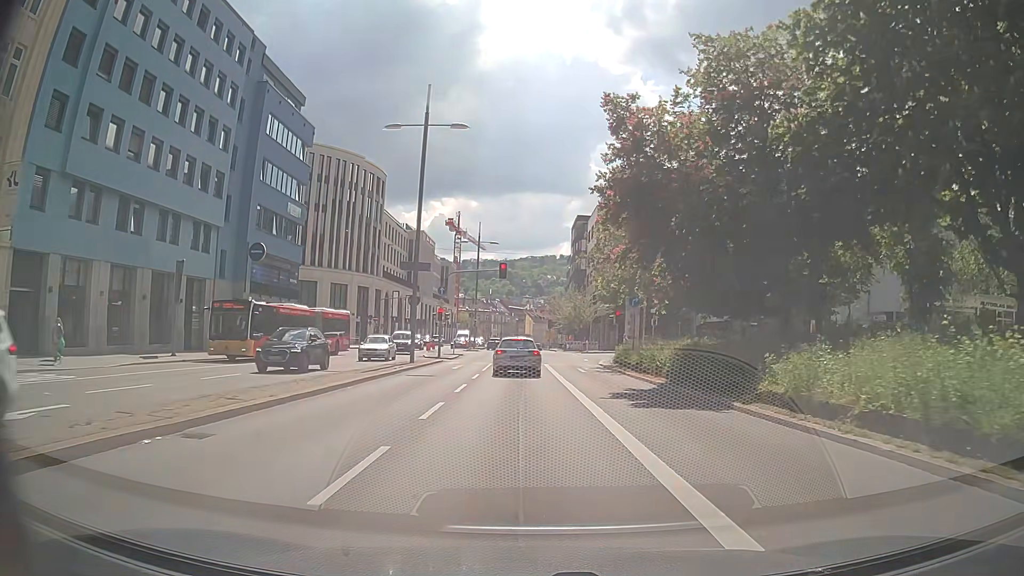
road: primary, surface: asphalt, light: Day
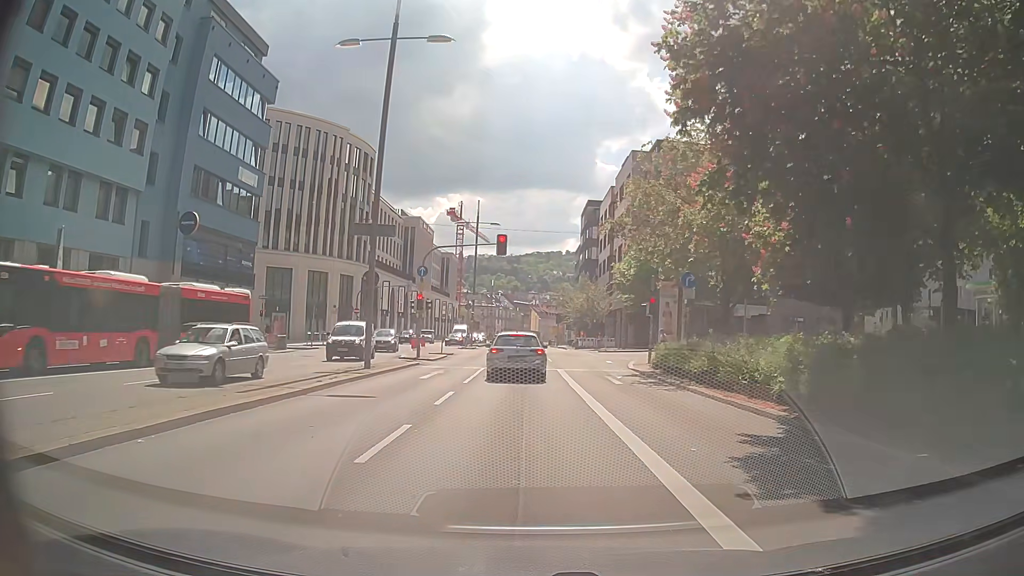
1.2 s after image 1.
(-0.2, +10.1) m; -2°
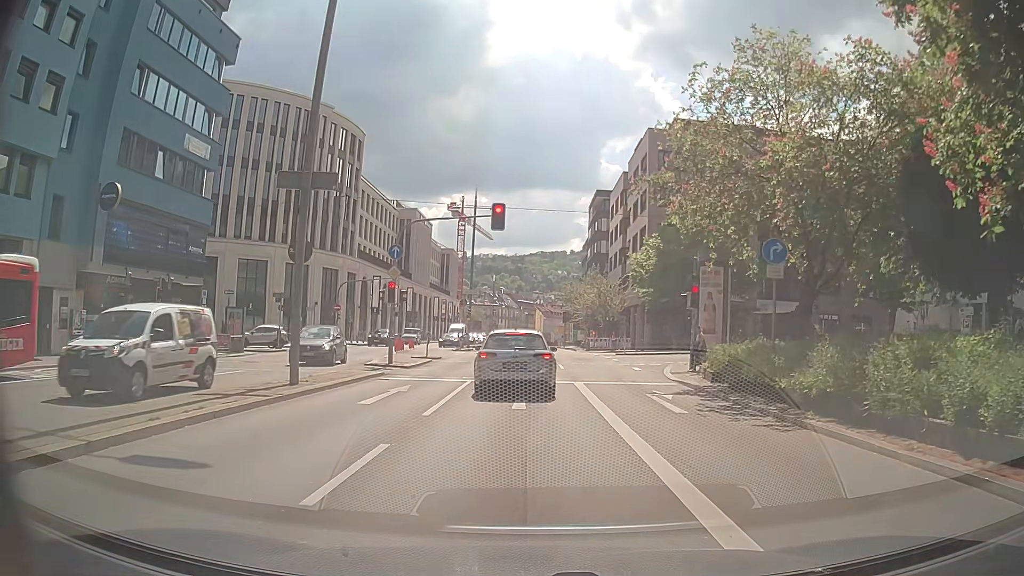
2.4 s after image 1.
(0.0, +7.6) m; +1°
